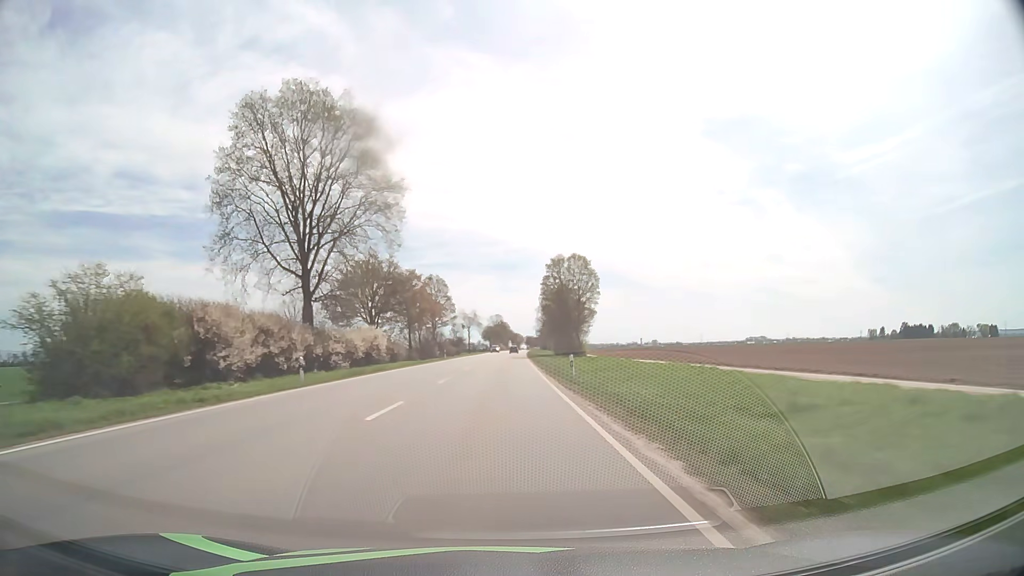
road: primary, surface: asphalt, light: Day
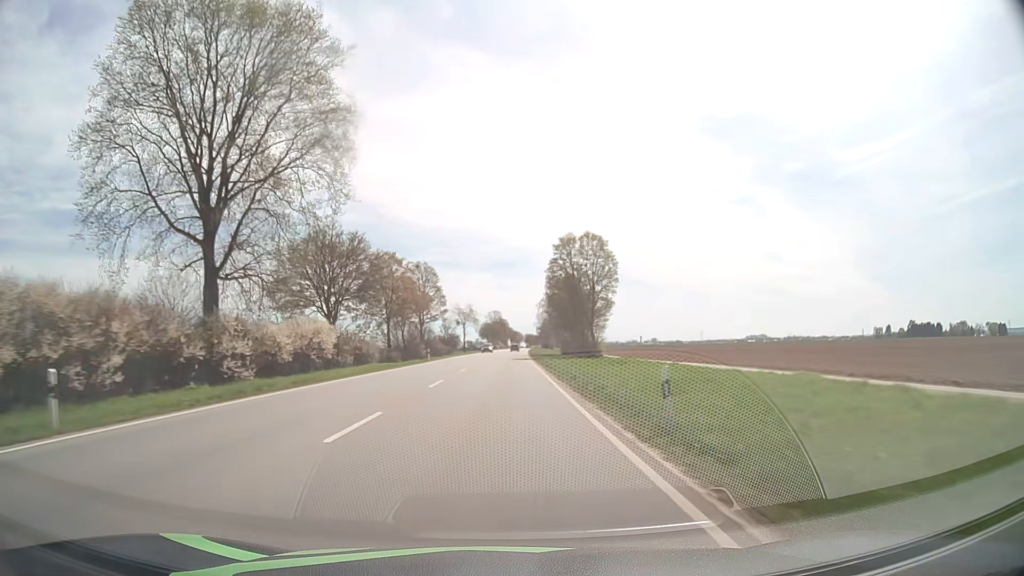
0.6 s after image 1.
(0.0, +15.0) m; 0°
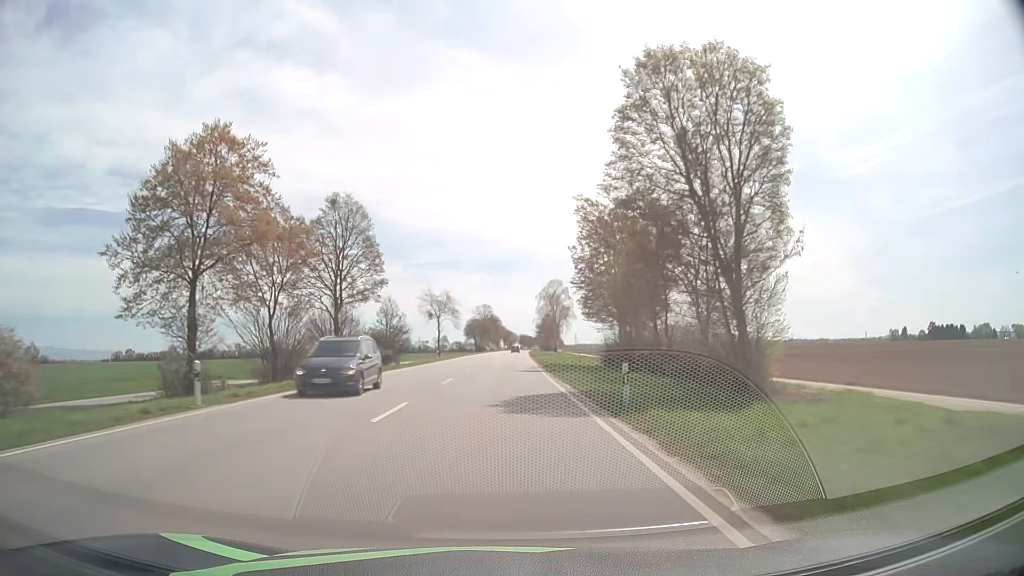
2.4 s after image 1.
(+0.3, +45.4) m; +1°
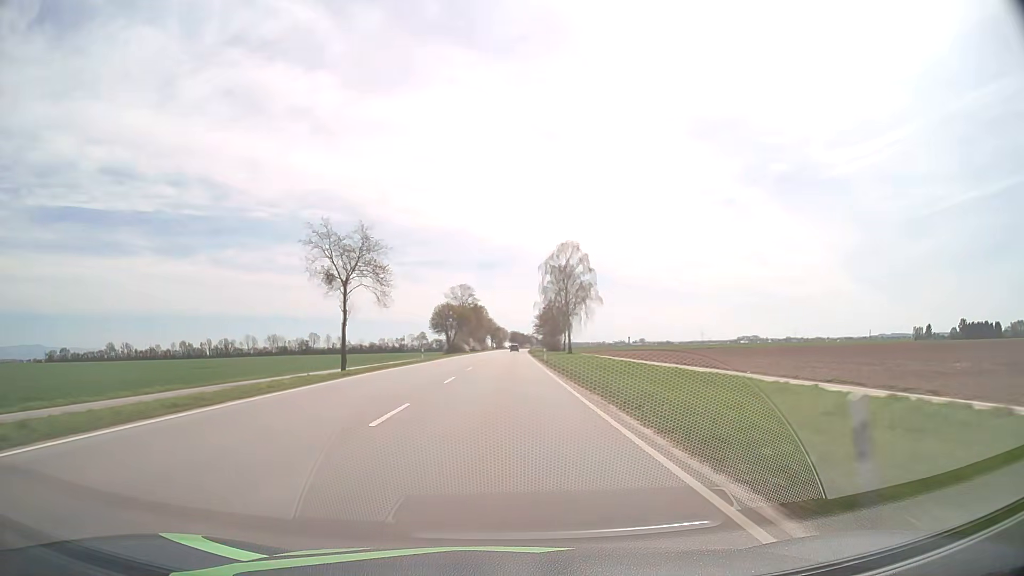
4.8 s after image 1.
(+0.5, +61.1) m; +1°
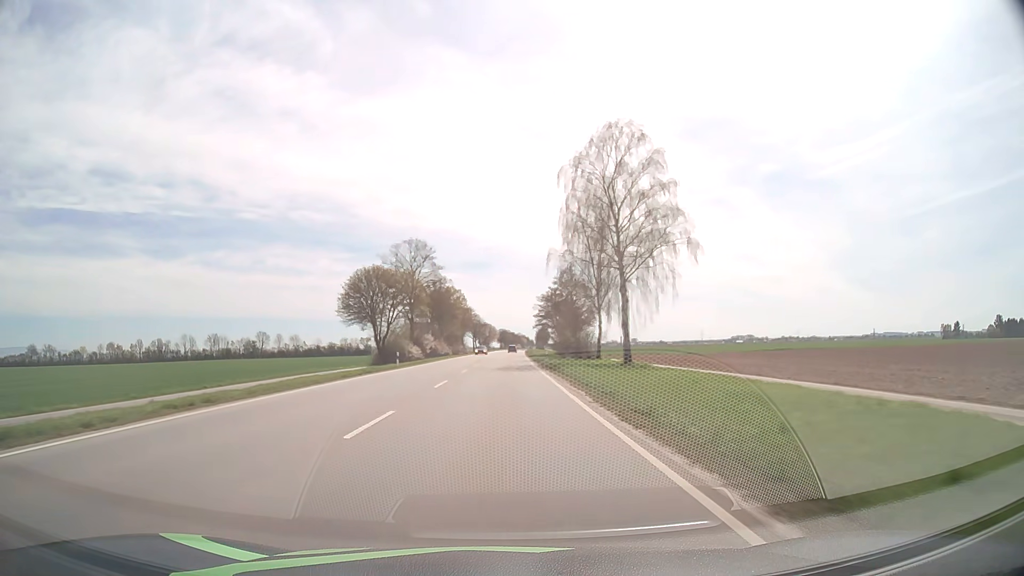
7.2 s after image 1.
(+0.7, +61.4) m; +1°
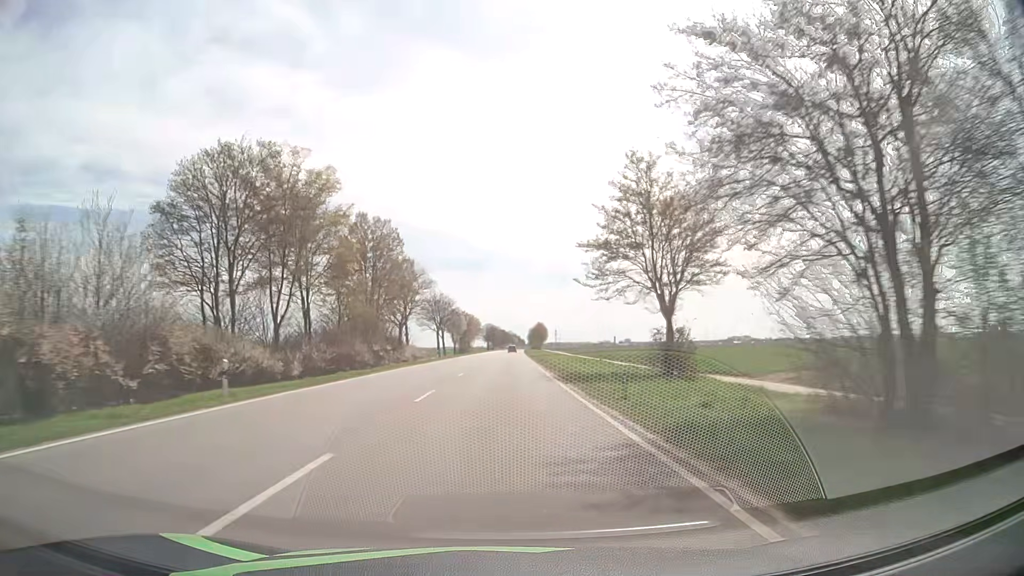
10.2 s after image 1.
(+0.4, +78.1) m; +1°
